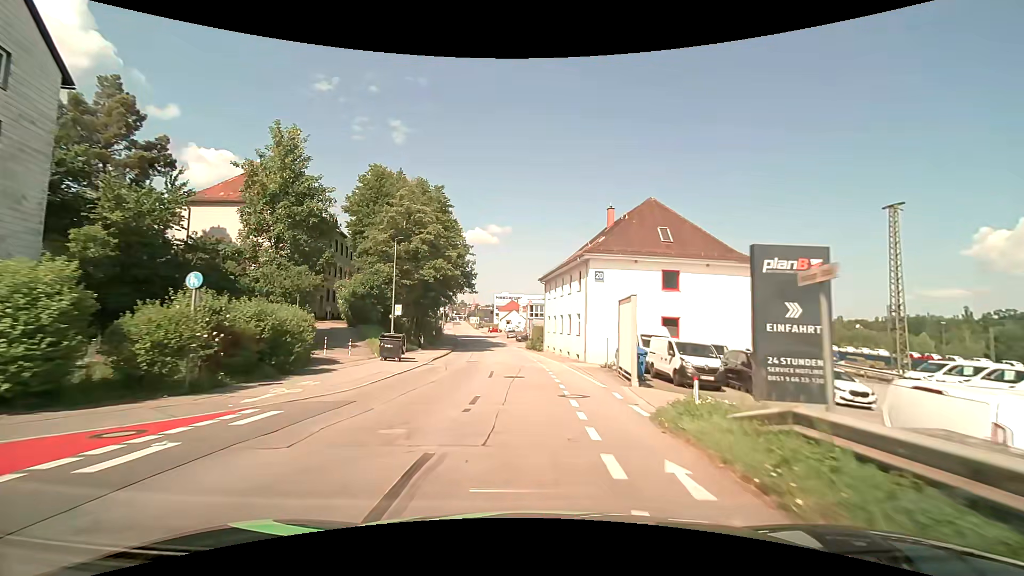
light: Day
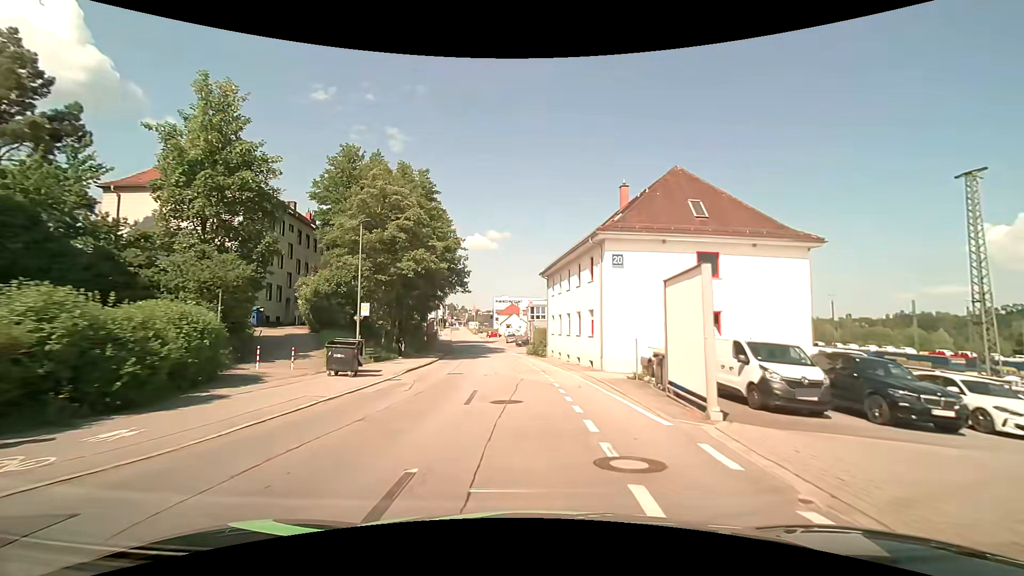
(0.0, +7.1) m; 0°
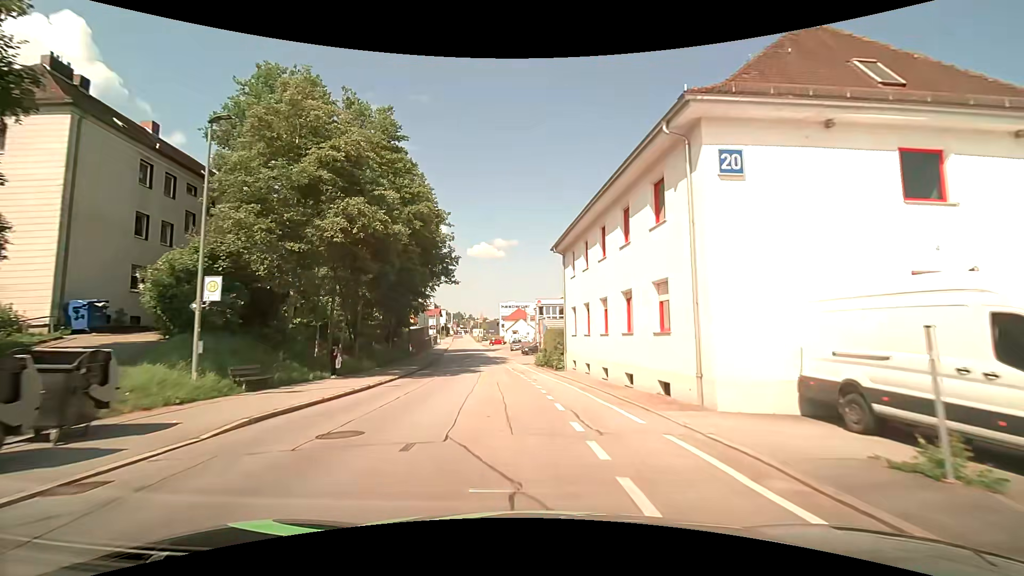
(-0.1, +14.1) m; -1°
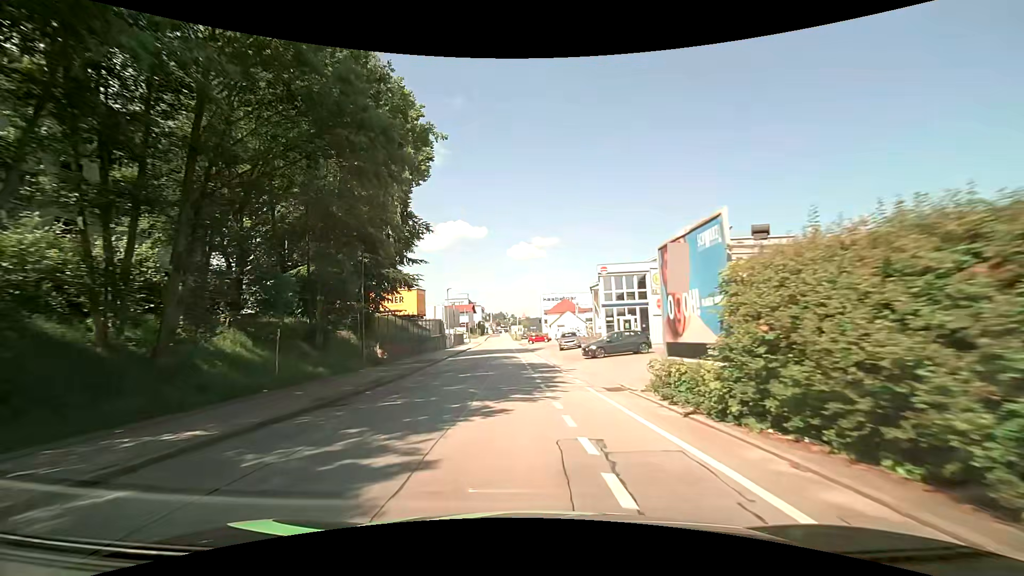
(-1.3, +27.1) m; -4°
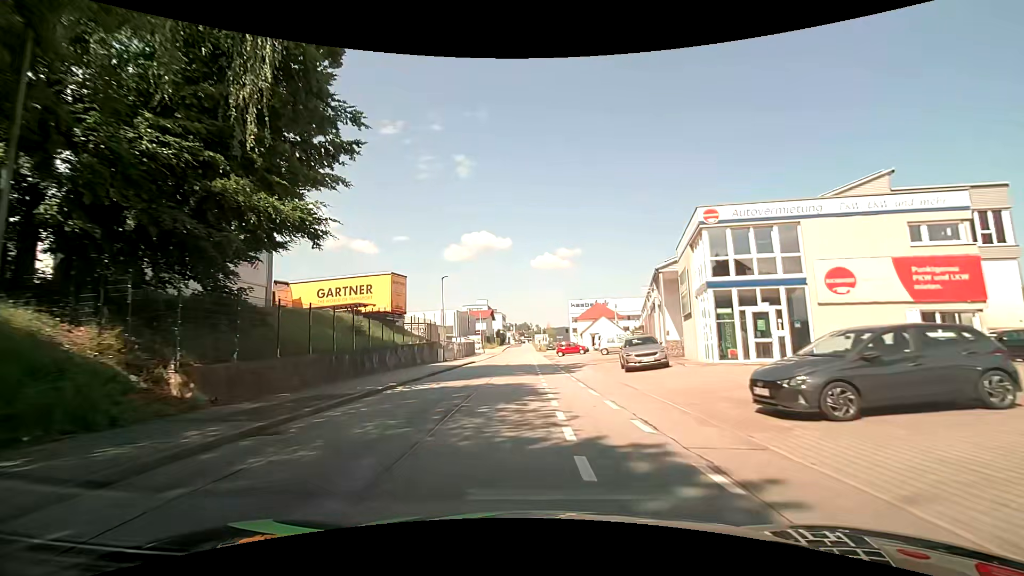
(-0.8, +20.6) m; -4°
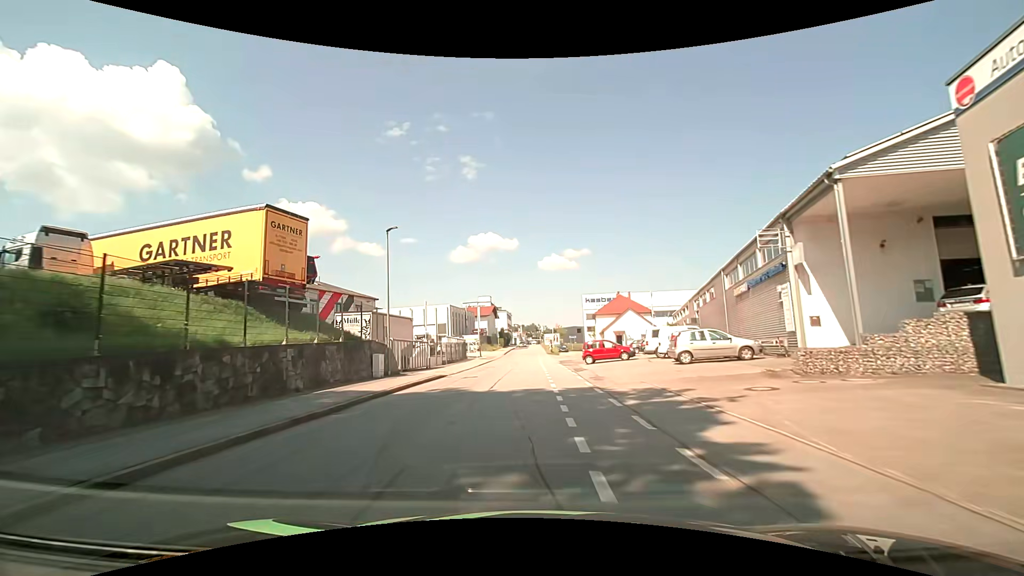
(-0.1, +20.4) m; 0°
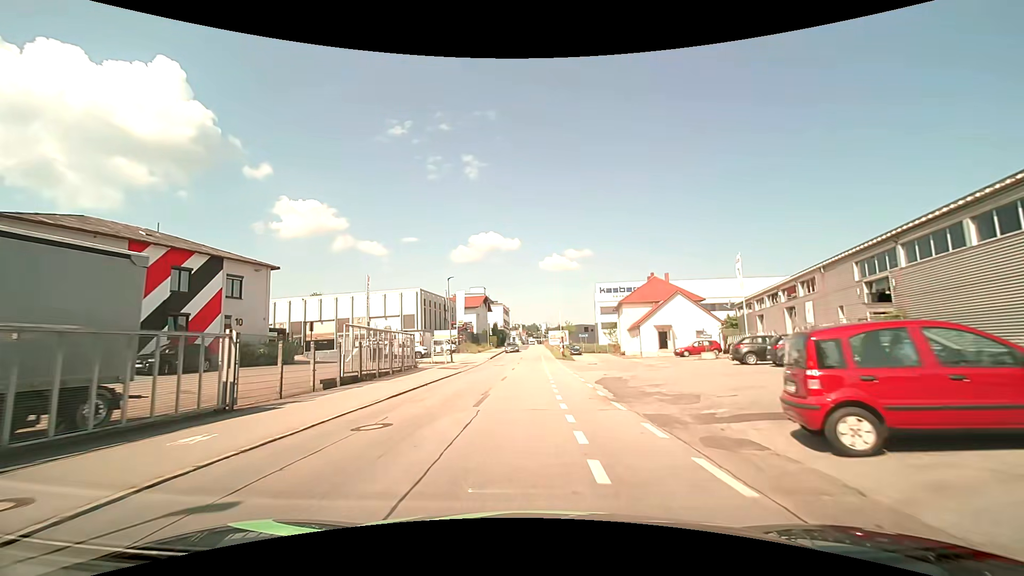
(-0.1, +27.4) m; 0°
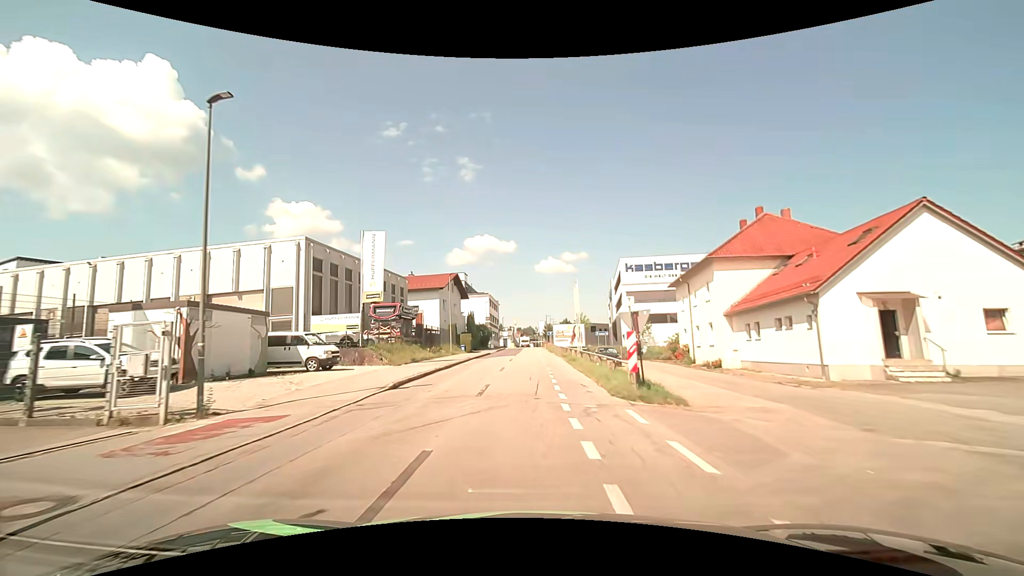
(+0.1, +35.8) m; +1°
